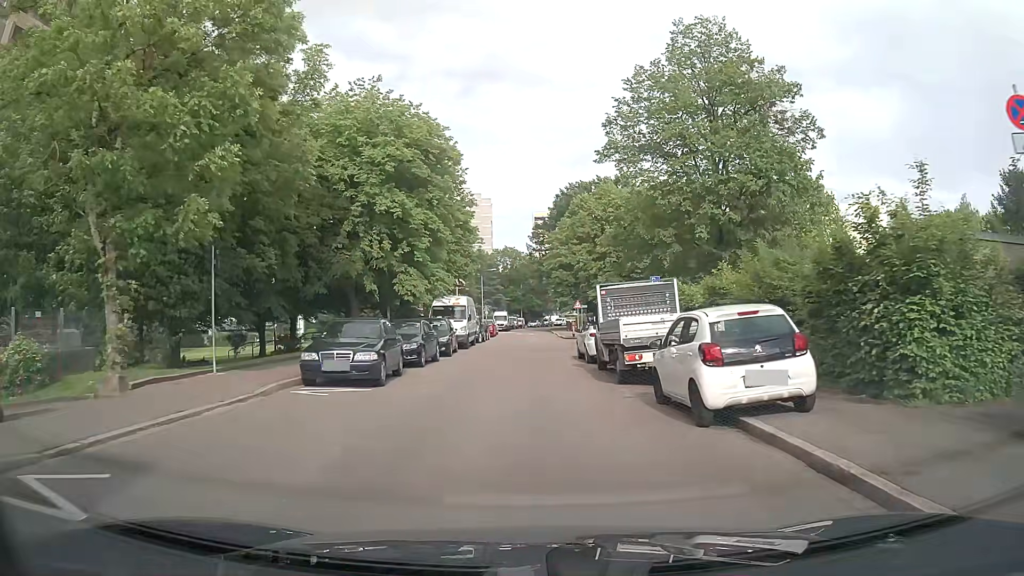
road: residential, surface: asphalt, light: Day
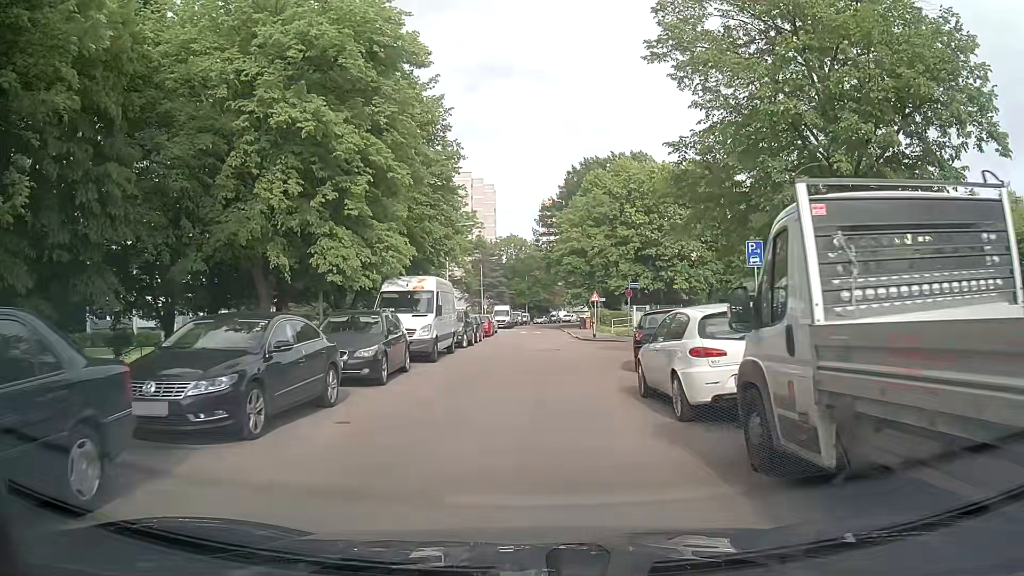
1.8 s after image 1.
(-0.2, +12.5) m; -1°
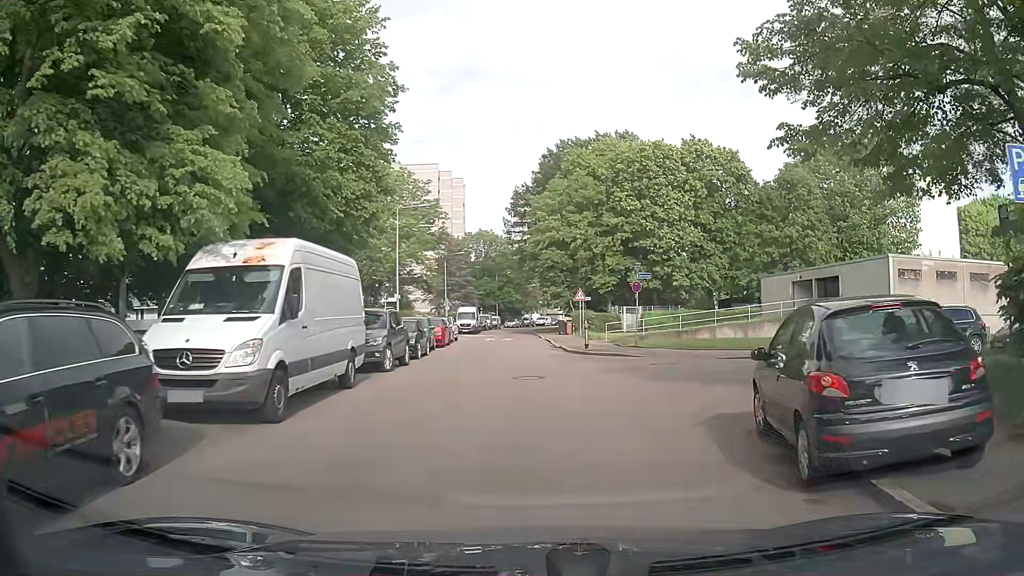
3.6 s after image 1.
(0.0, +10.9) m; +1°
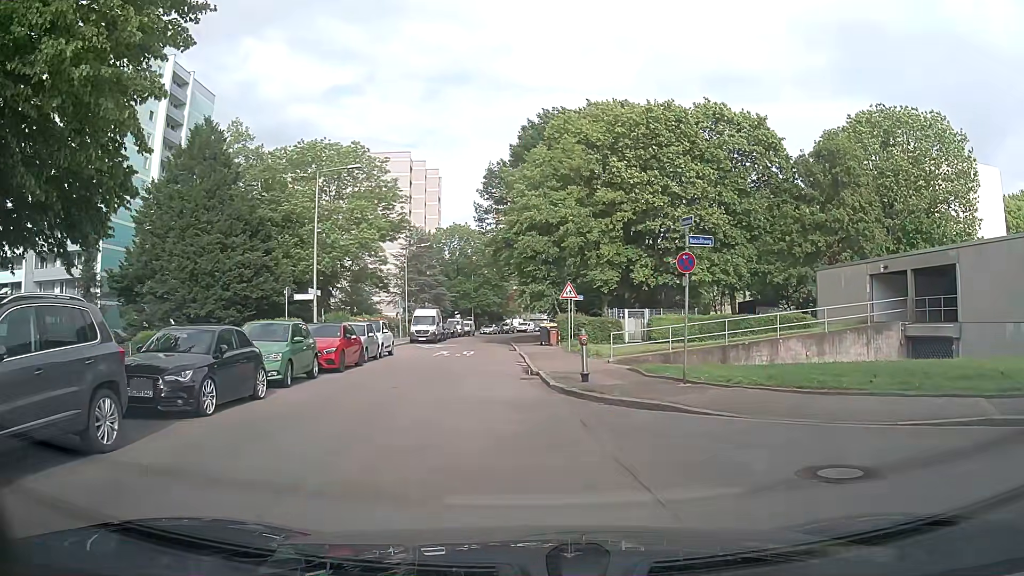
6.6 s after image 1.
(+0.9, +13.2) m; +2°
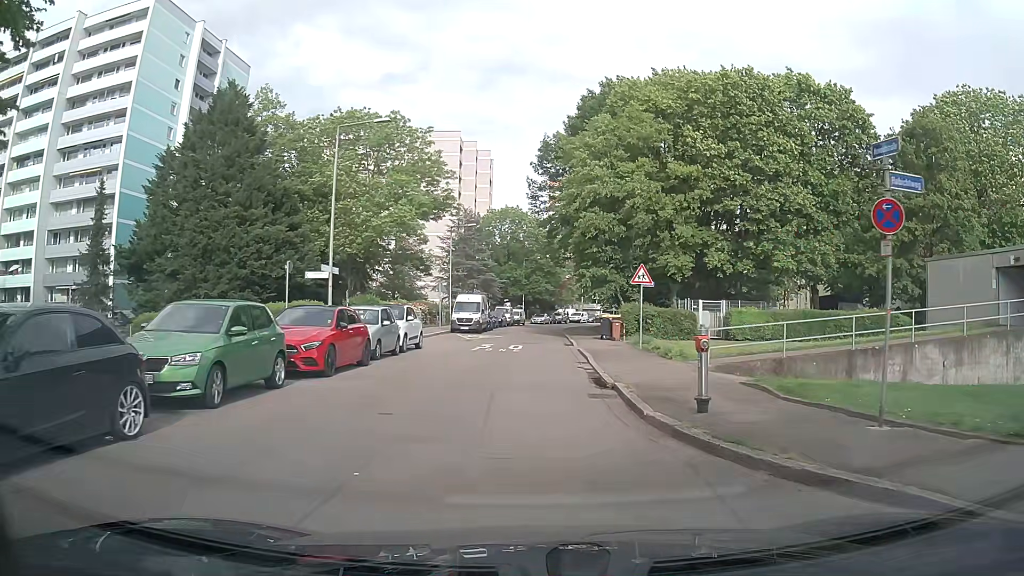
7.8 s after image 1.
(-0.3, +6.2) m; -4°
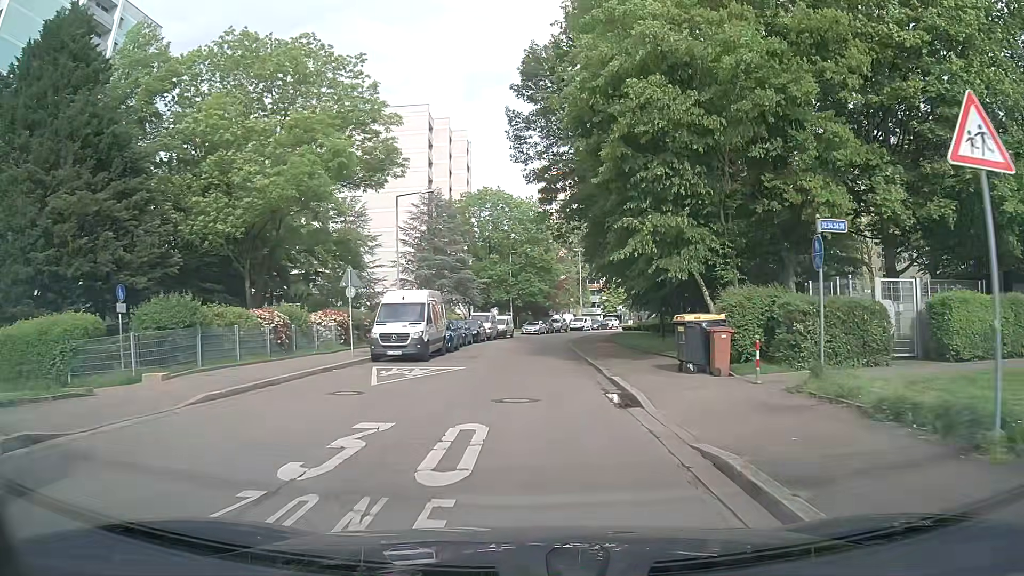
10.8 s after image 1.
(0.0, +20.9) m; +1°
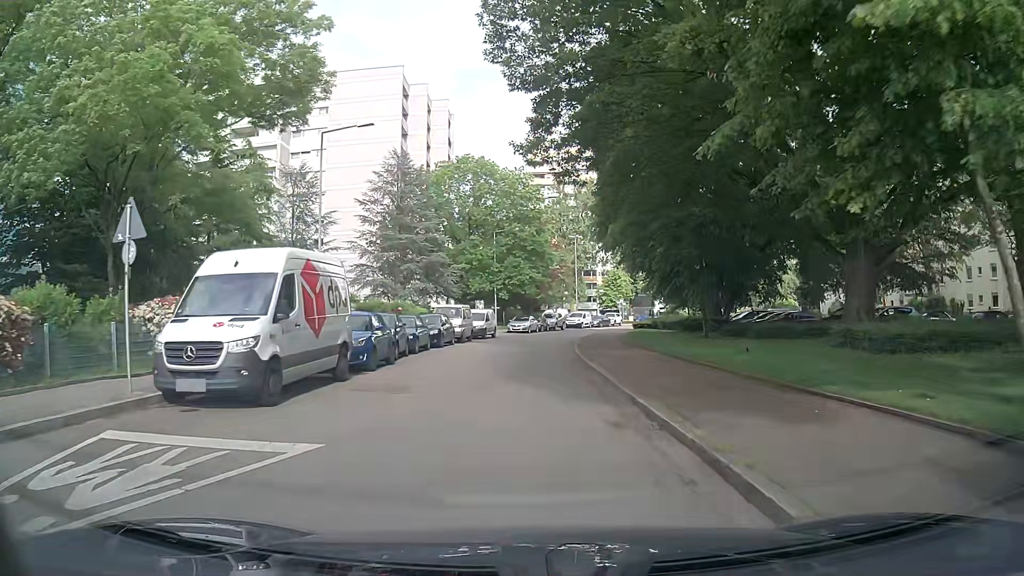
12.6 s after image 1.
(+0.1, +13.7) m; 0°
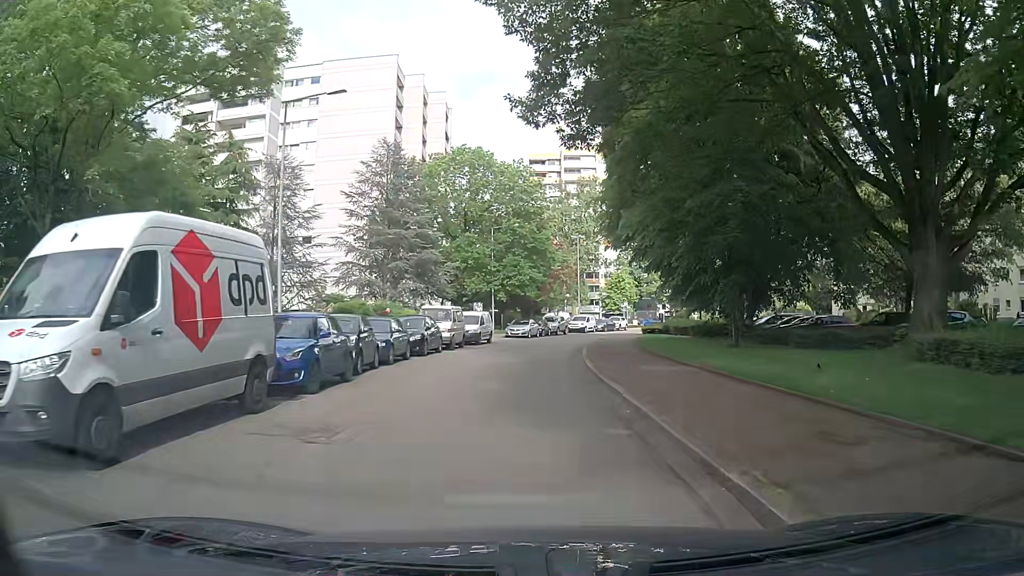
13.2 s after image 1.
(0.0, +4.7) m; 0°
(0, +10) (0, +20) (+1, +30) (+2, +40) (+4, +50) (+7, +59) (+11, +69) (+15, +78) (+19, +86) (+25, +95) m
